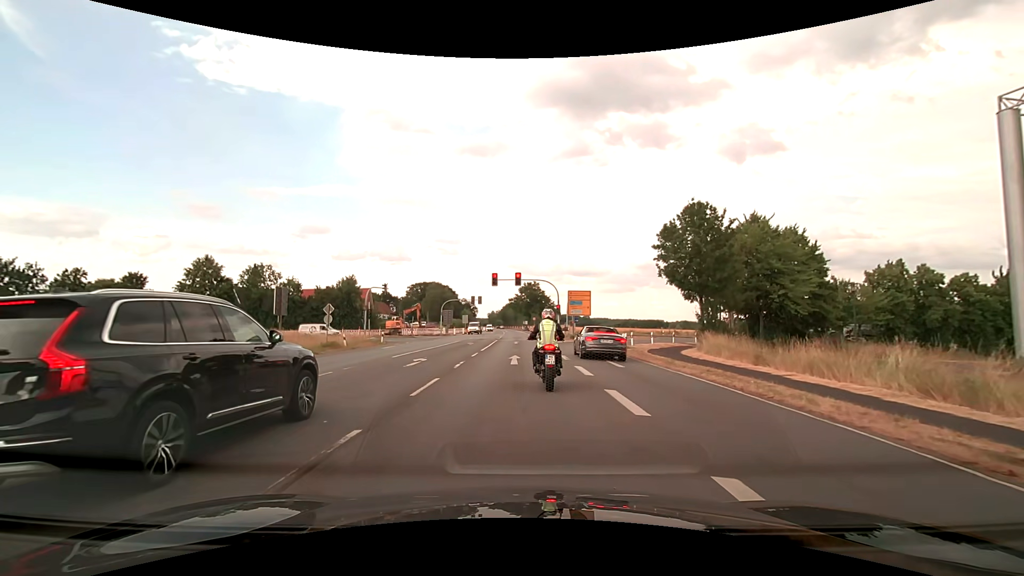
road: secondary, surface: asphalt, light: Day
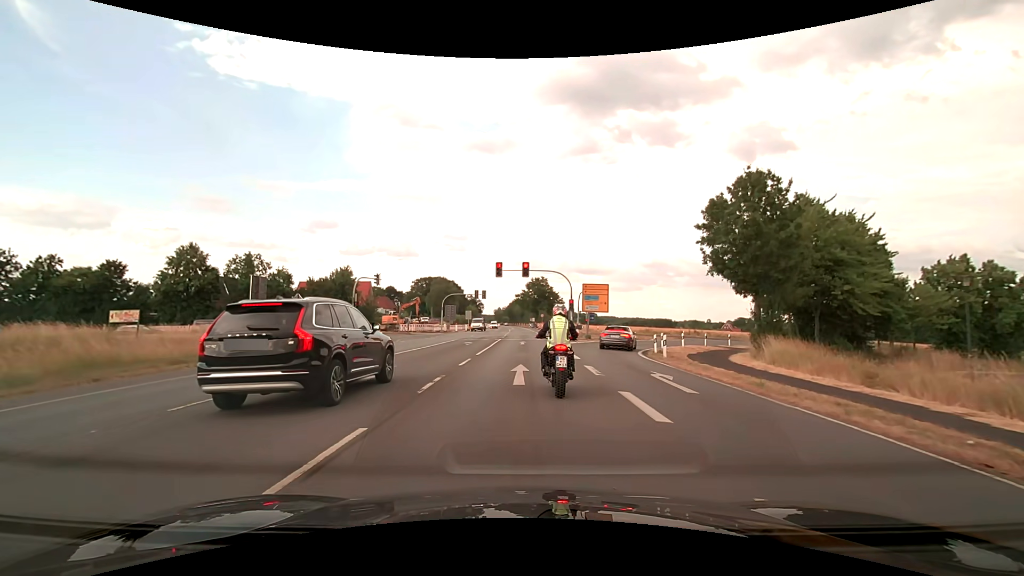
(0.0, +6.3) m; 0°
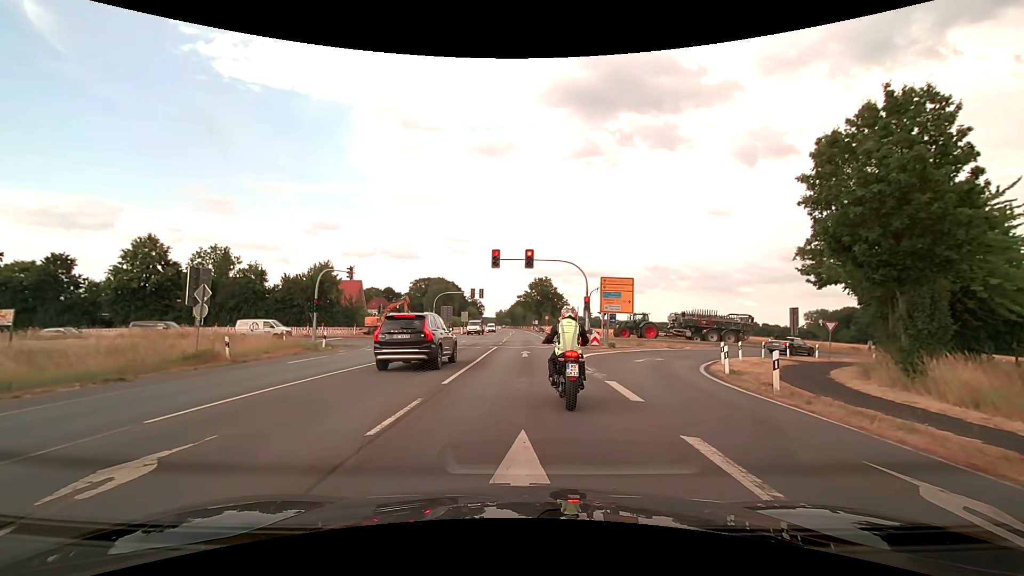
(-0.1, +9.2) m; -1°
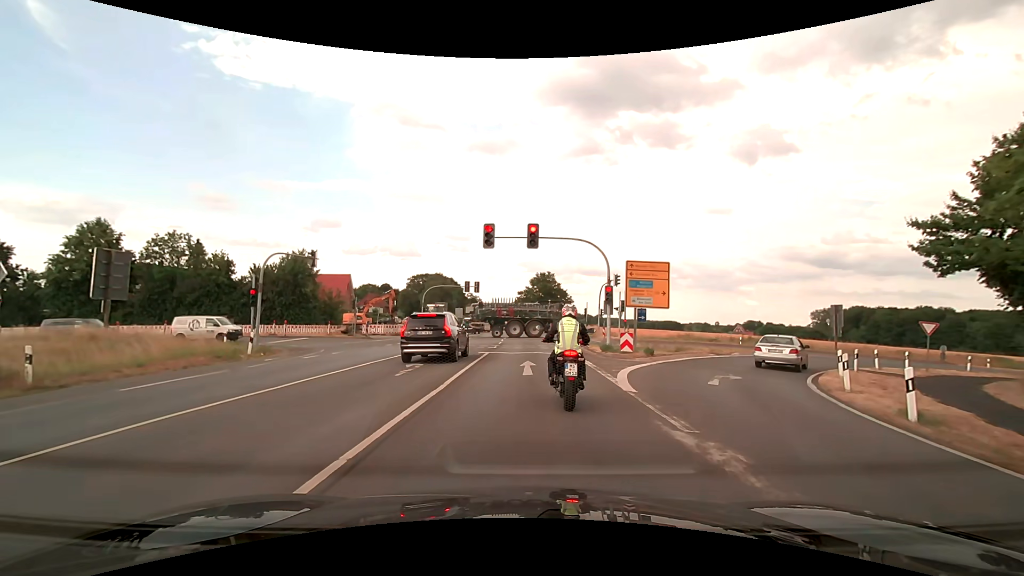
(+0.1, +8.5) m; +1°
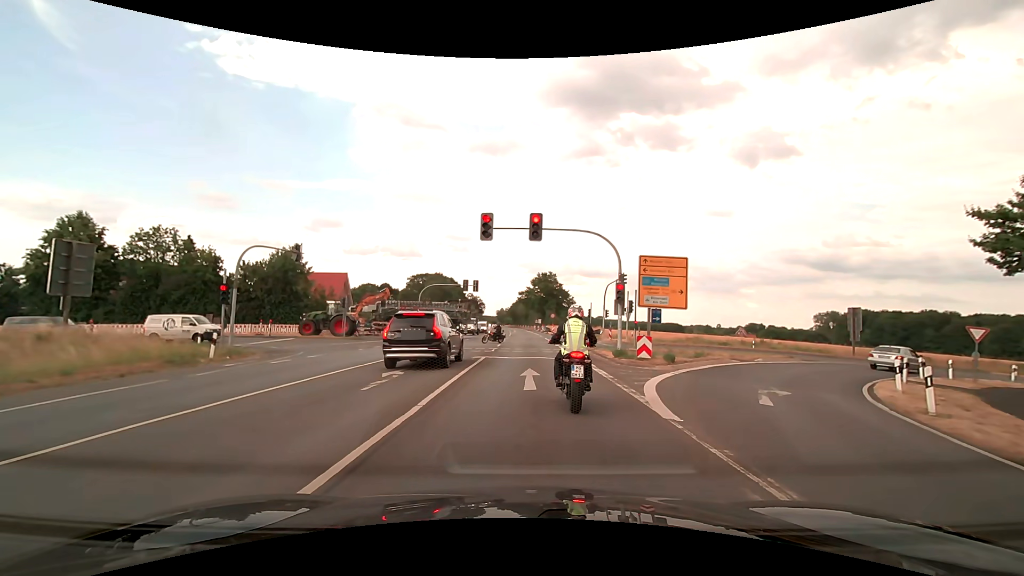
(0.0, +2.8) m; -2°
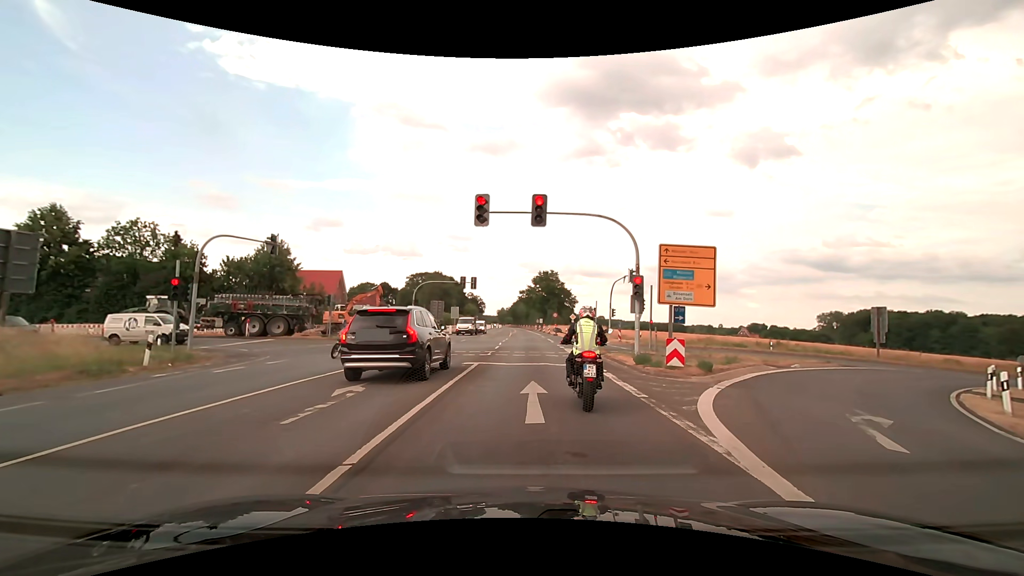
(+0.1, +3.4) m; +1°
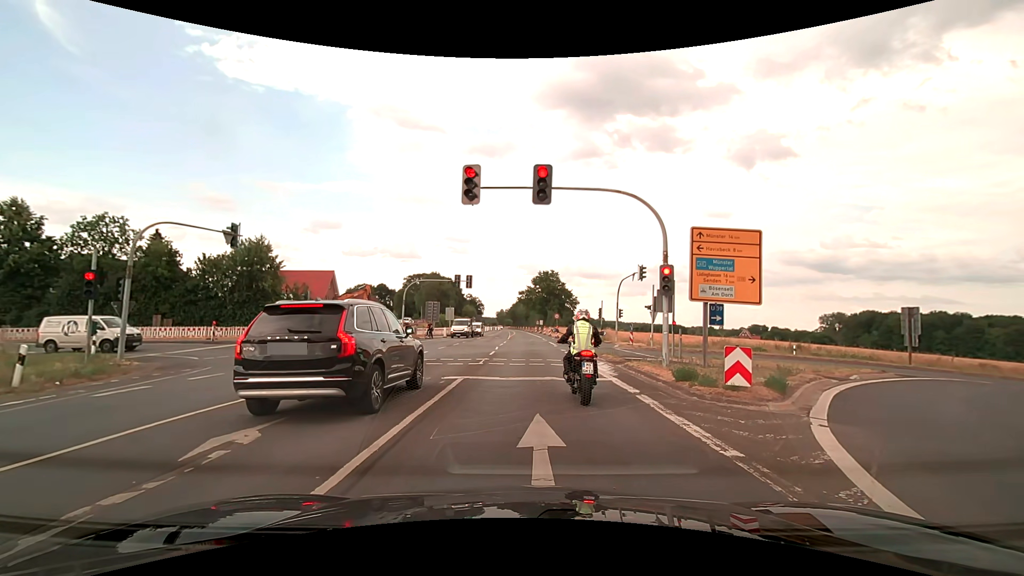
(0.0, +4.1) m; +1°
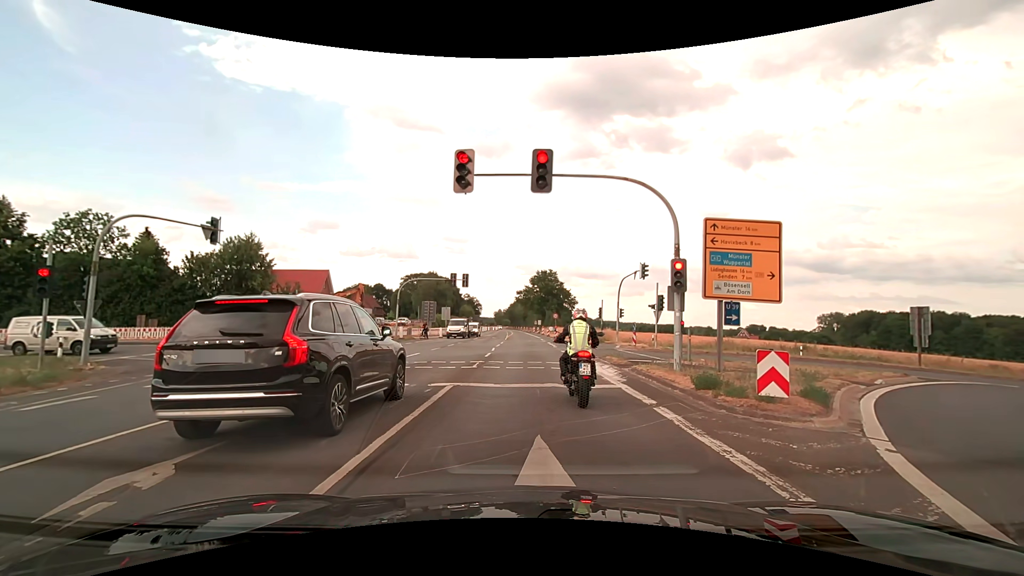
(0.0, +1.5) m; 0°
